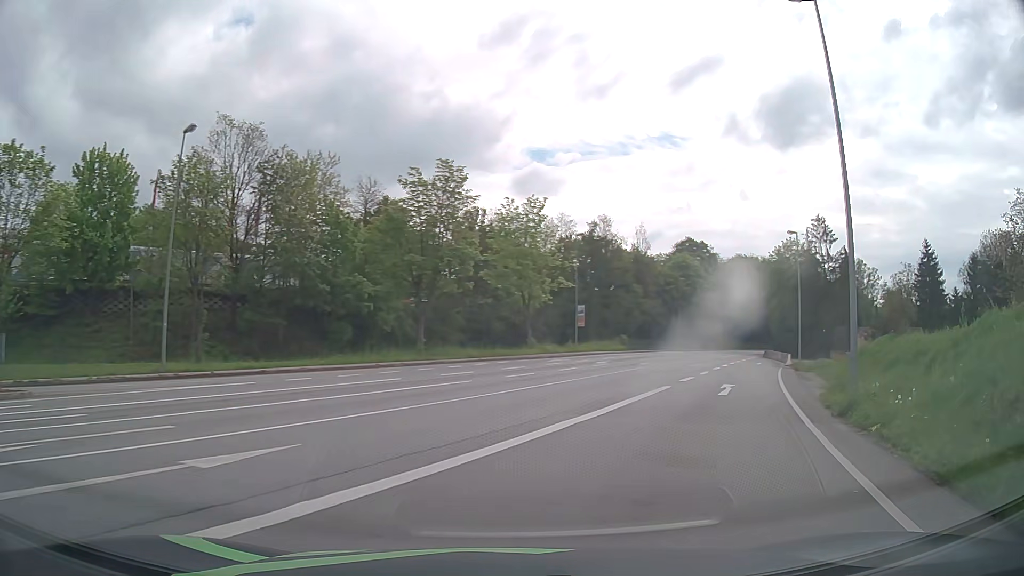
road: primary_link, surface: asphalt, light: Day
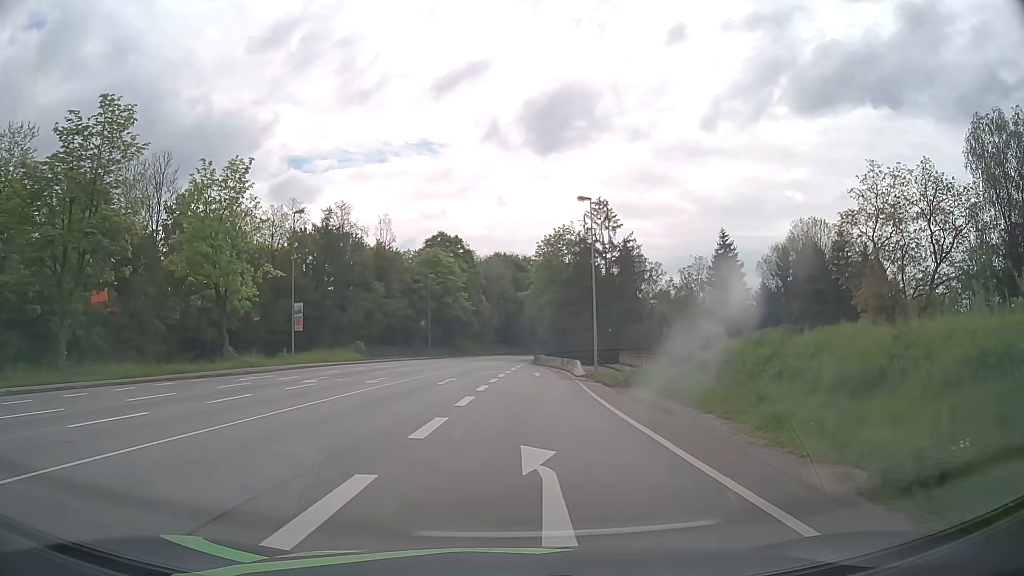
(+3.1, +13.6) m; +20°
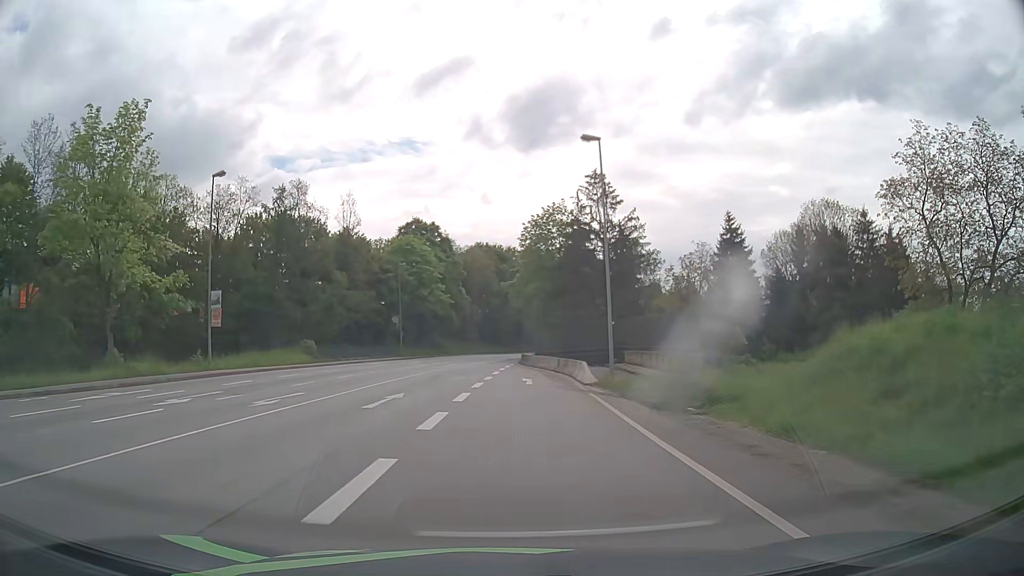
(+0.3, +11.1) m; +2°
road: primary
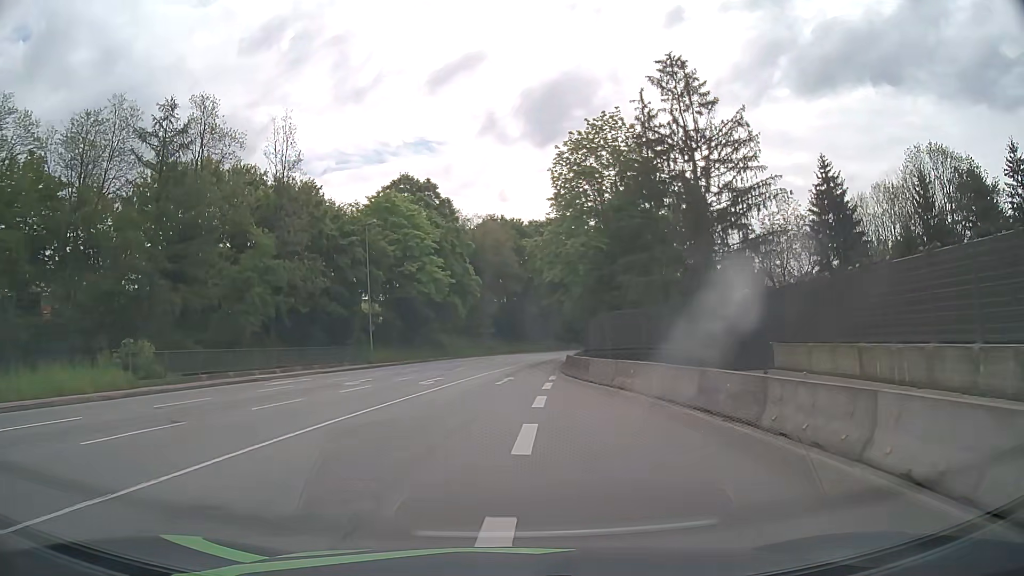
(-0.7, +27.1) m; -2°
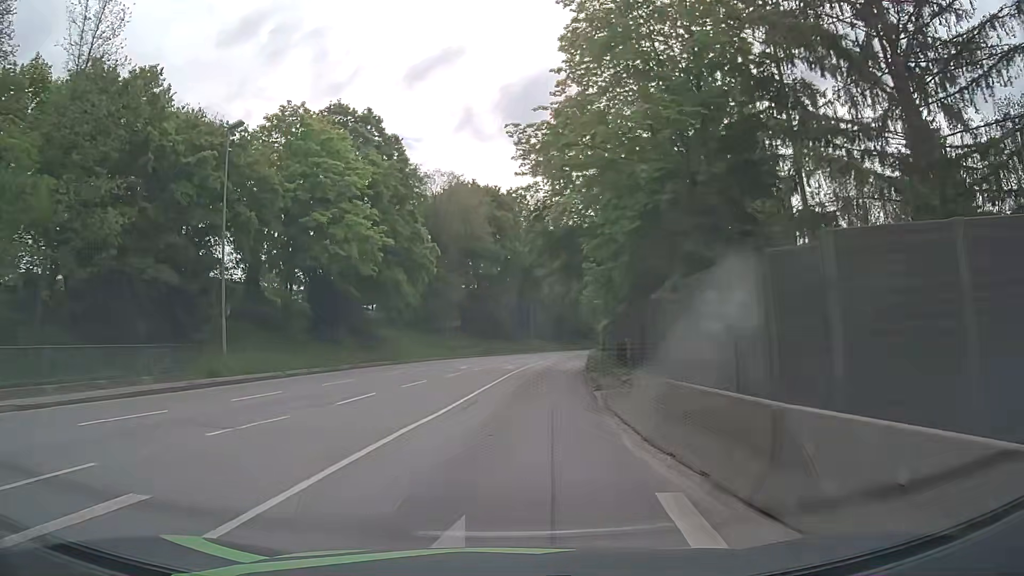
(+0.3, +22.9) m; +2°
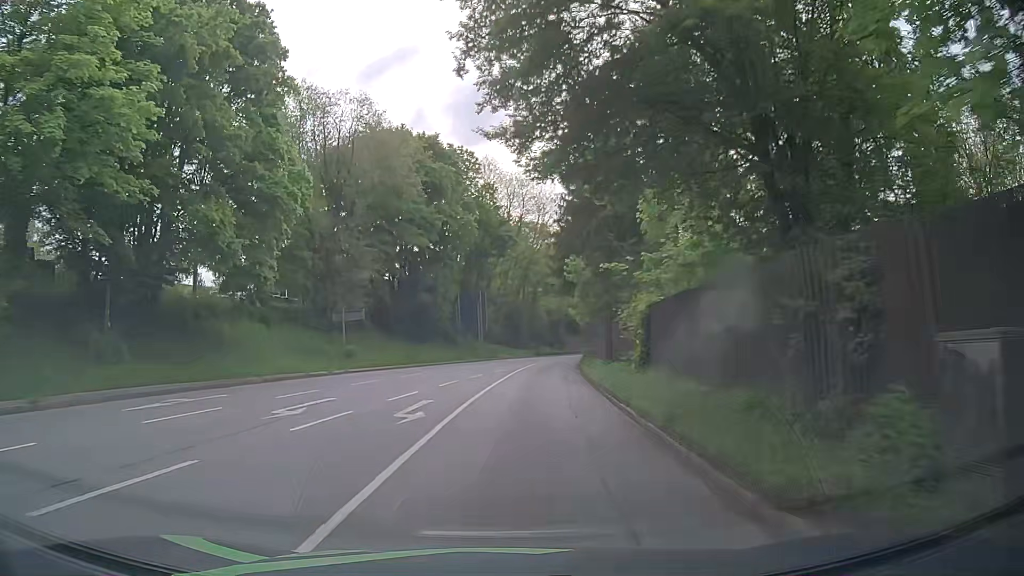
(+0.9, +22.9) m; +4°
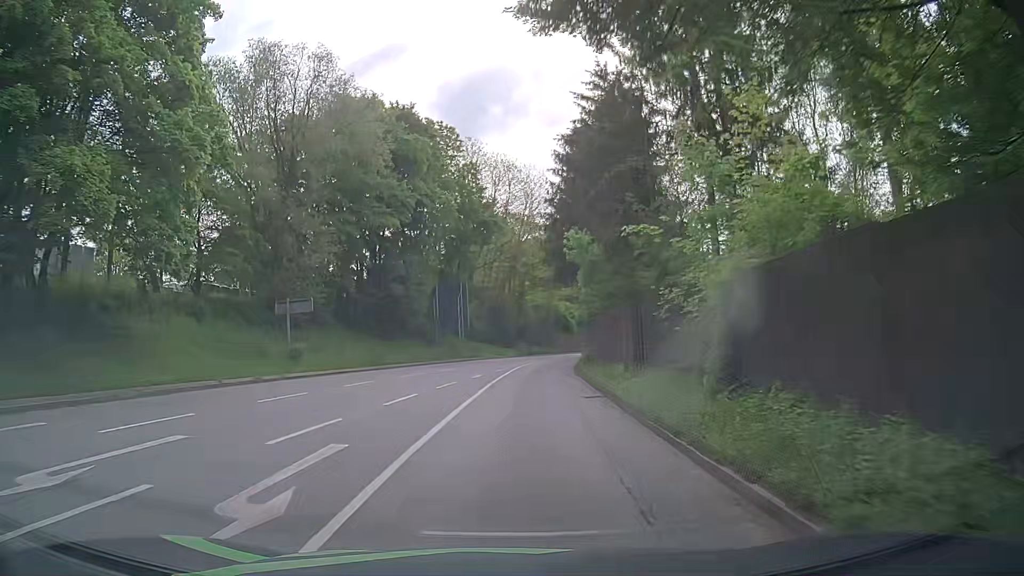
(+0.2, +7.5) m; +2°
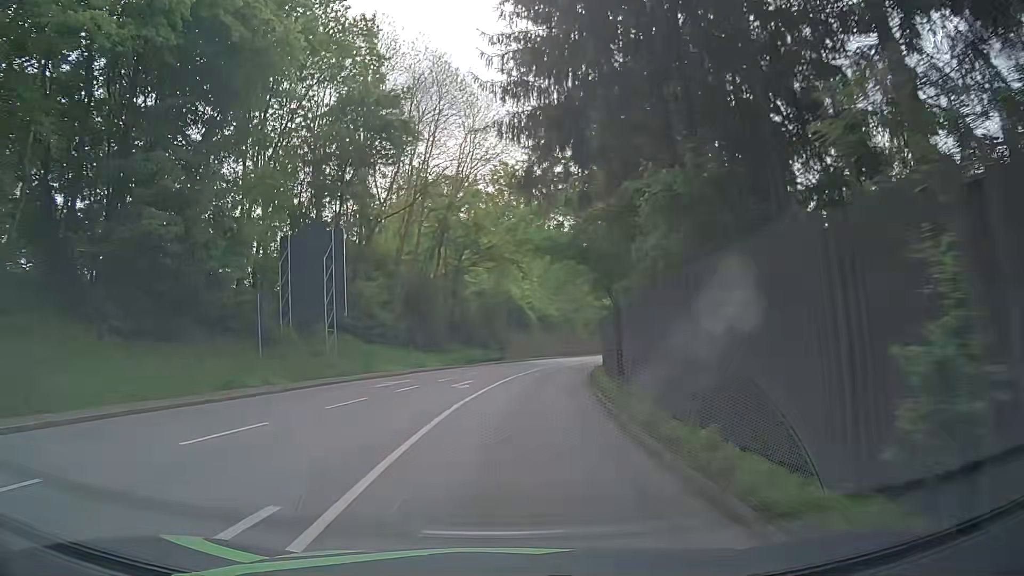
(+0.9, +29.7) m; +4°
(0, +10) (+1, +20) (+1, +30) (+3, +40) (+5, +50) (+7, +59) (+9, +69) (+12, +79) (+15, +88) (+18, +98) m
